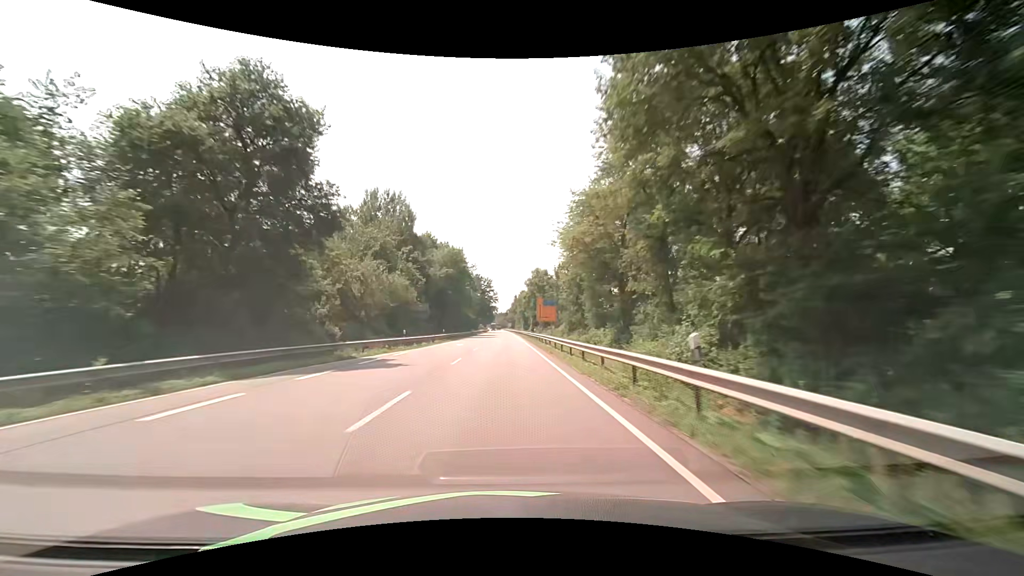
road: primary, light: Day
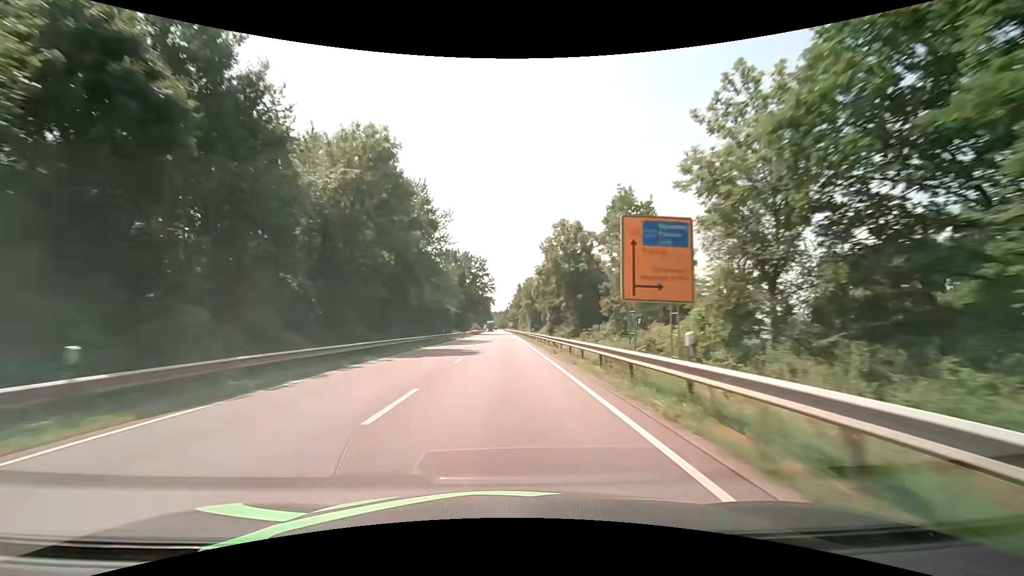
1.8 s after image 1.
(-0.1, +47.5) m; 0°
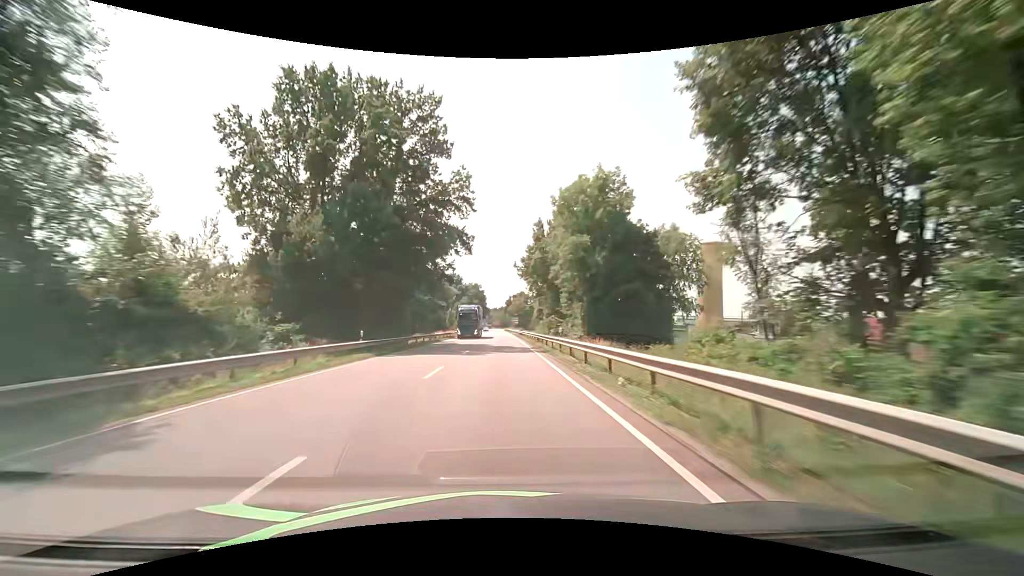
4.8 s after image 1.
(+0.1, +79.1) m; 0°
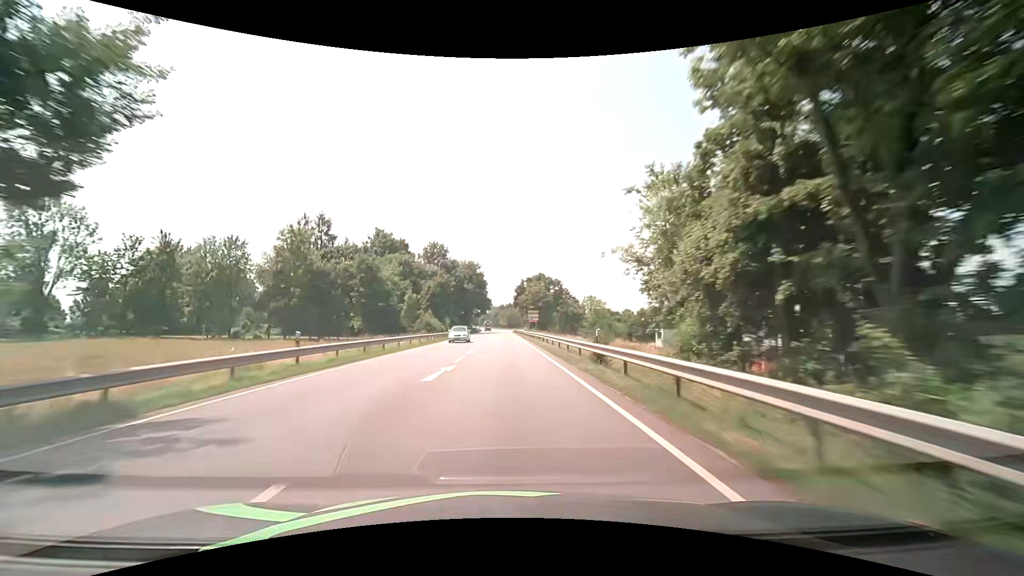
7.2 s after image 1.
(-0.8, +60.7) m; -1°
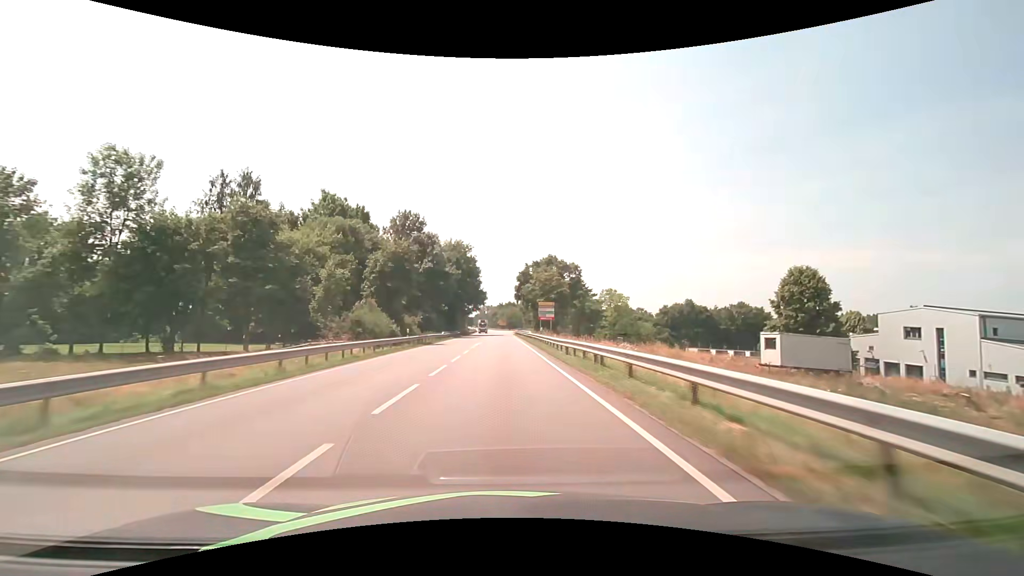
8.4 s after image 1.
(0.0, +29.0) m; 0°
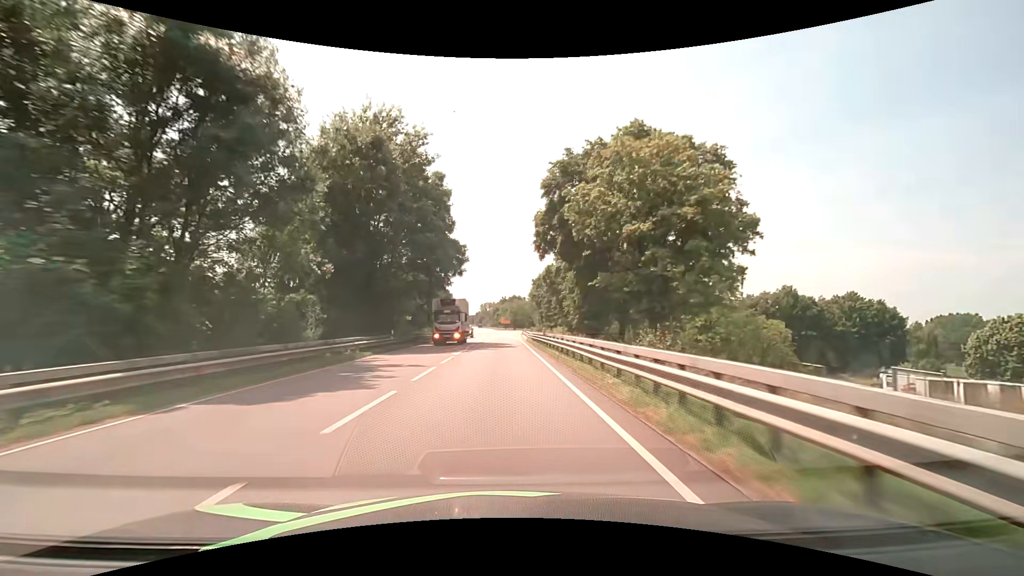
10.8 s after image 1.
(-0.4, +55.1) m; -1°
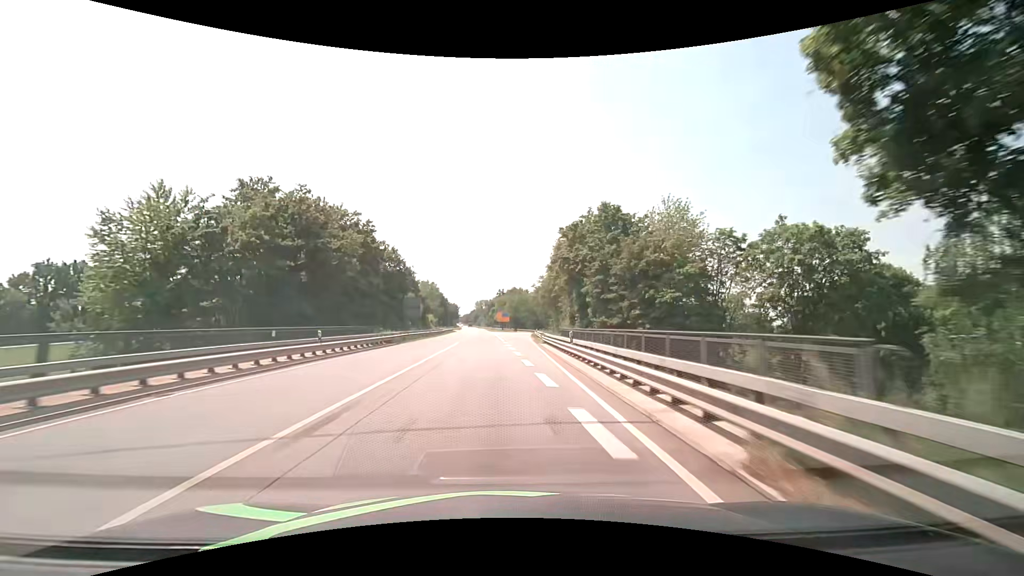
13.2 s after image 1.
(-0.2, +50.6) m; 0°
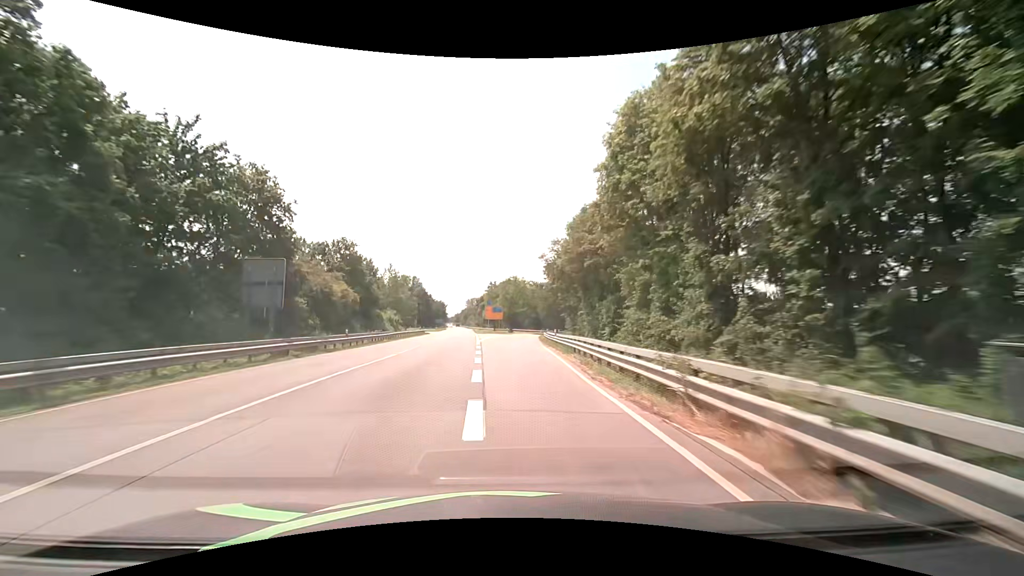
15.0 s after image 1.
(+0.6, +35.5) m; +1°
(0, +10) (0, +20) (0, +30) (0, +40) (0, +50) (+1, +60) (+2, +70) (+3, +80) (+5, +90) (+7, +99) m
